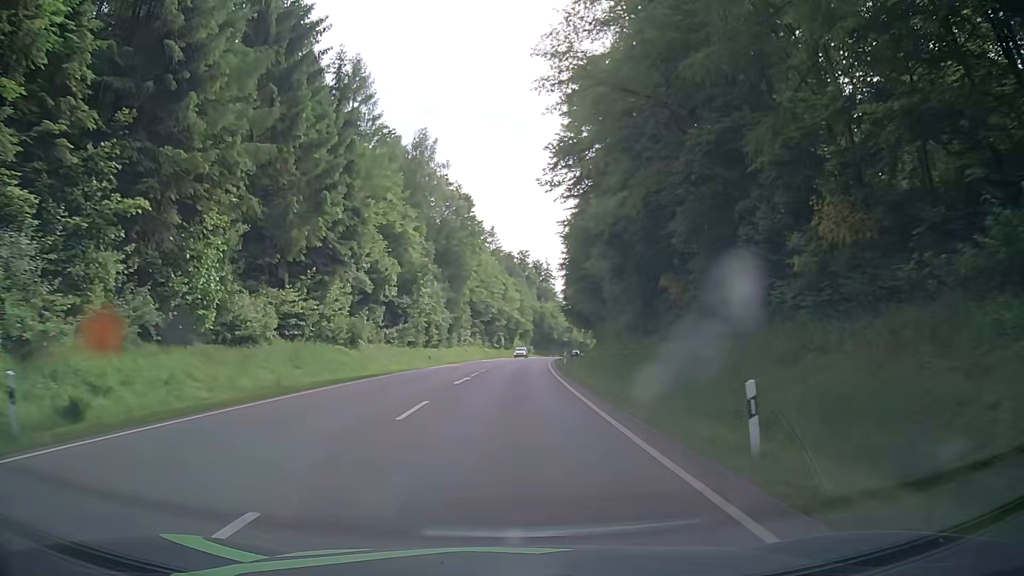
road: secondary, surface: asphalt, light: Day
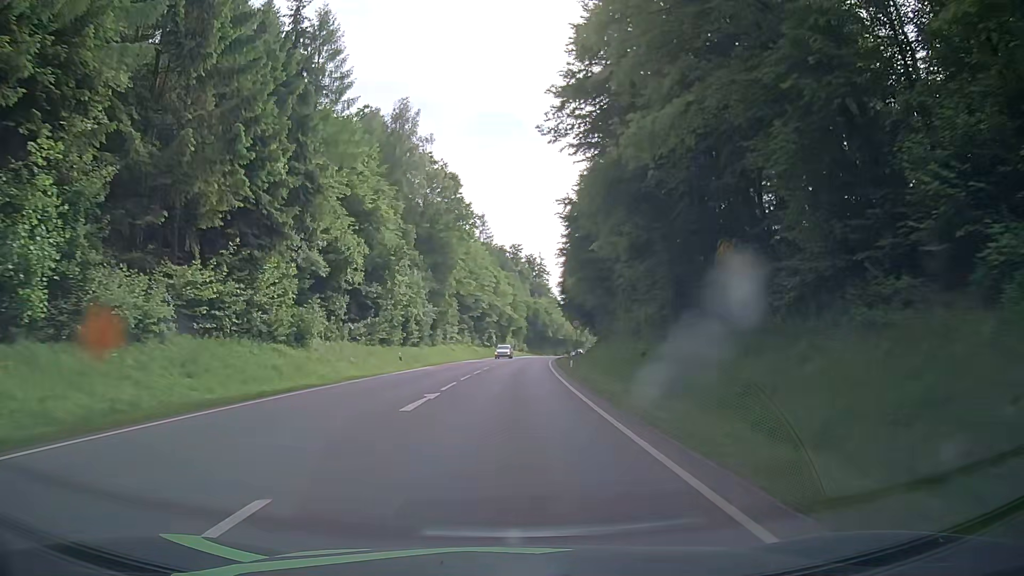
(+0.1, +10.8) m; +1°
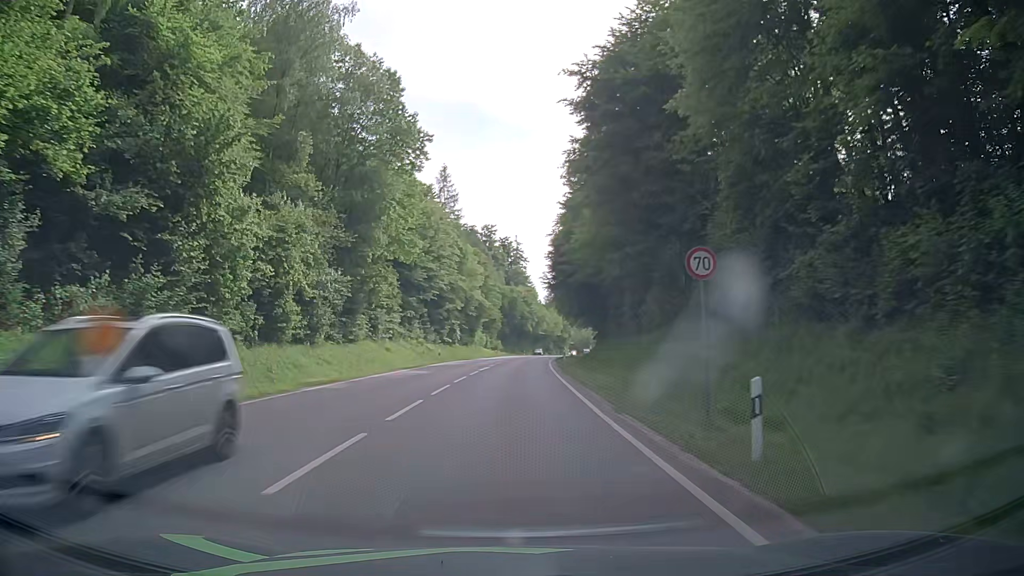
(+0.1, +32.4) m; +1°
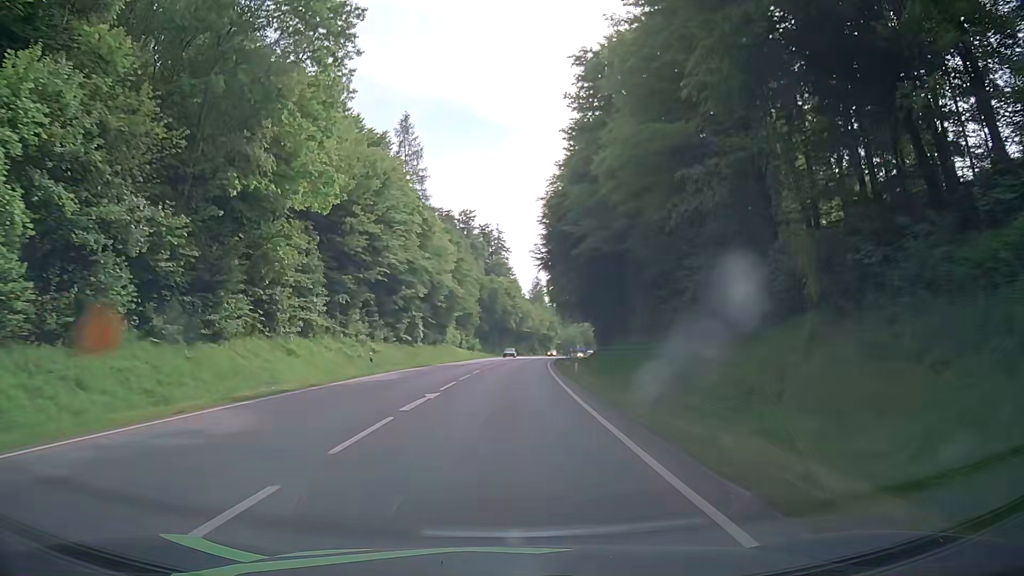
(+0.4, +21.6) m; +2°
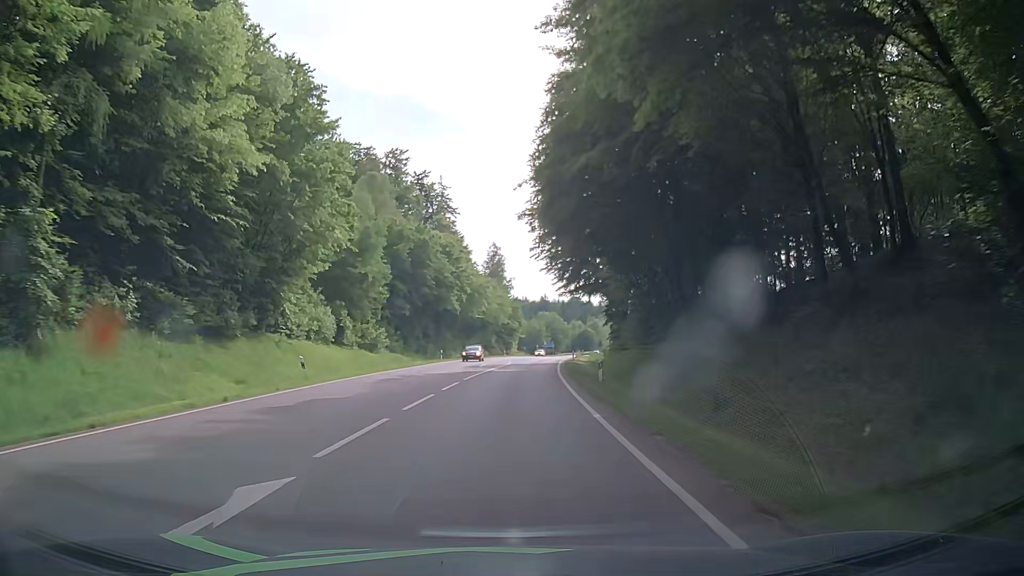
(+1.6, +54.1) m; +3°
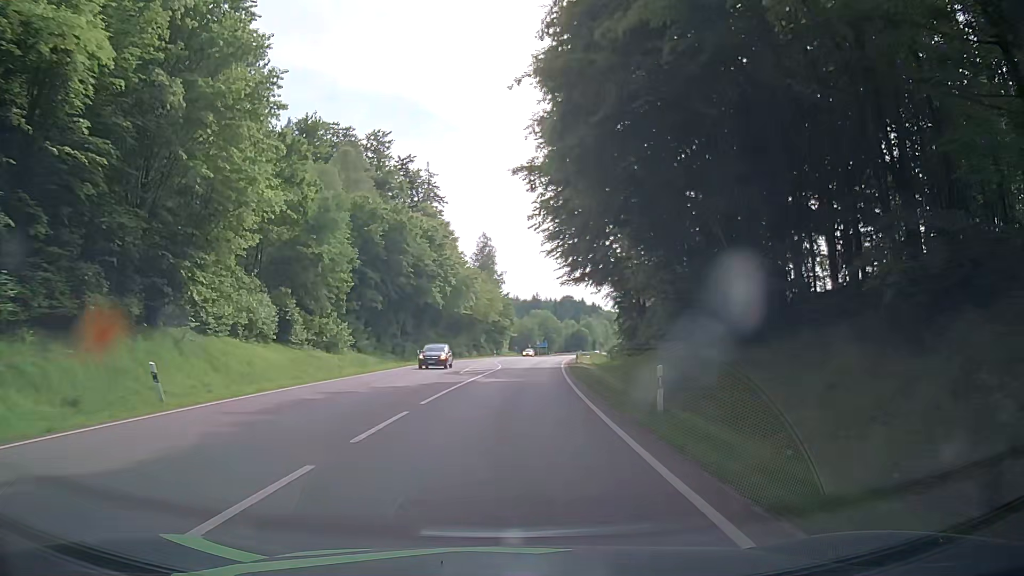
(+0.1, +10.8) m; +2°
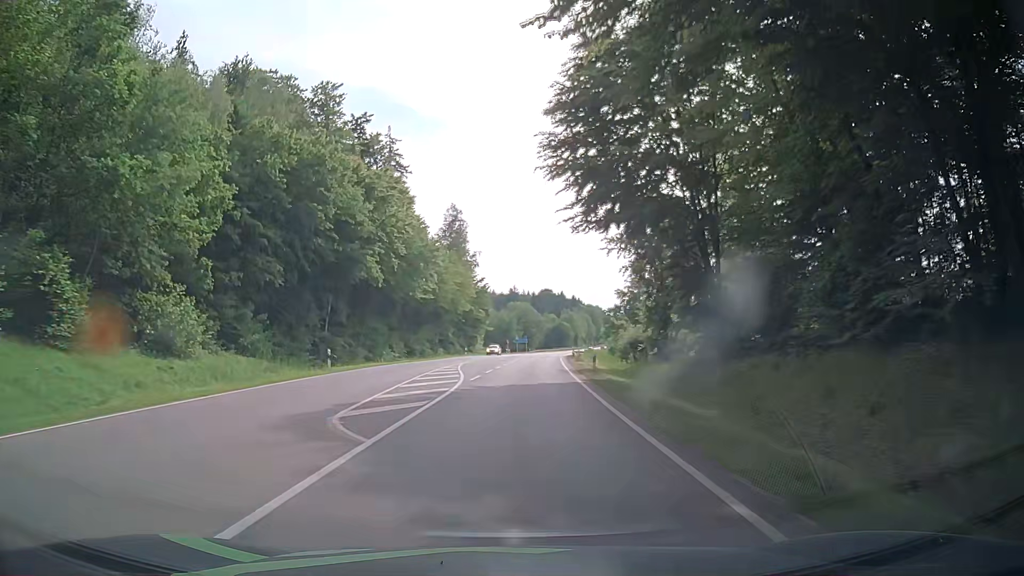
(+0.1, +21.7) m; +2°
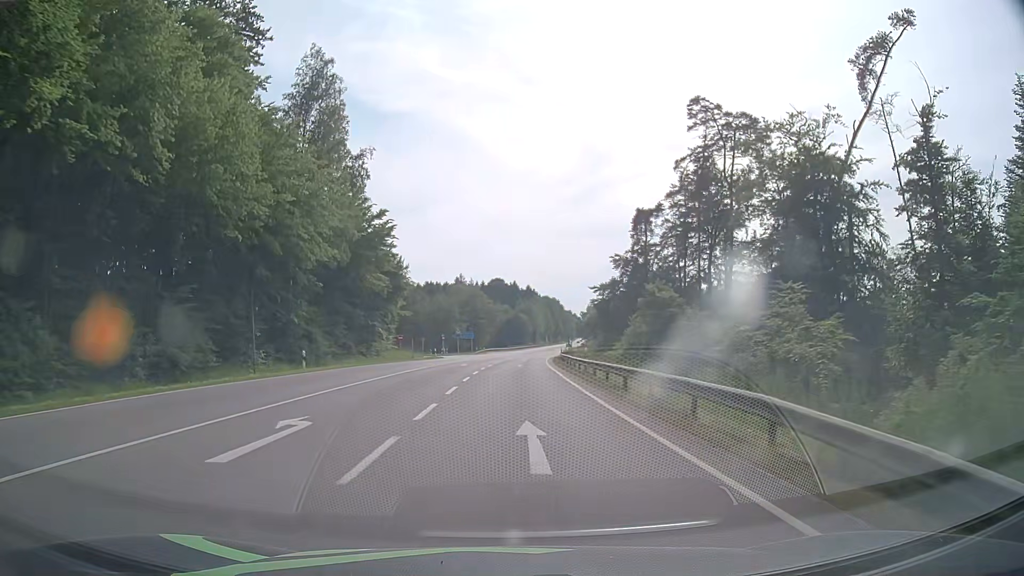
(+2.0, +54.1) m; +4°
(0, +10) (0, +20) (0, +30) (+1, +40) (+1, +50) (+2, +60) (+2, +70) (+3, +80) (+4, +90) (+5, +100) m
